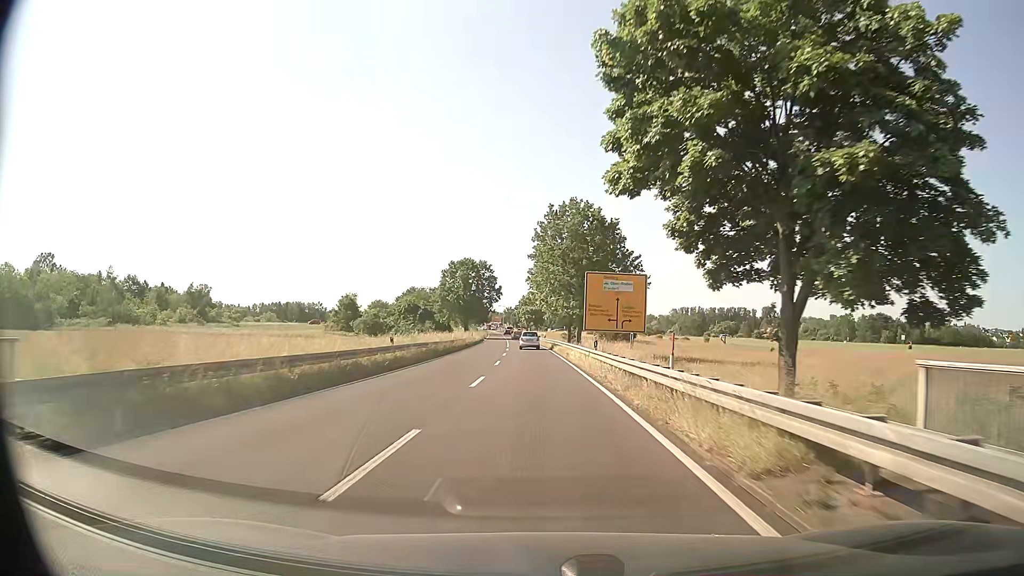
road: primary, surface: asphalt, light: Day
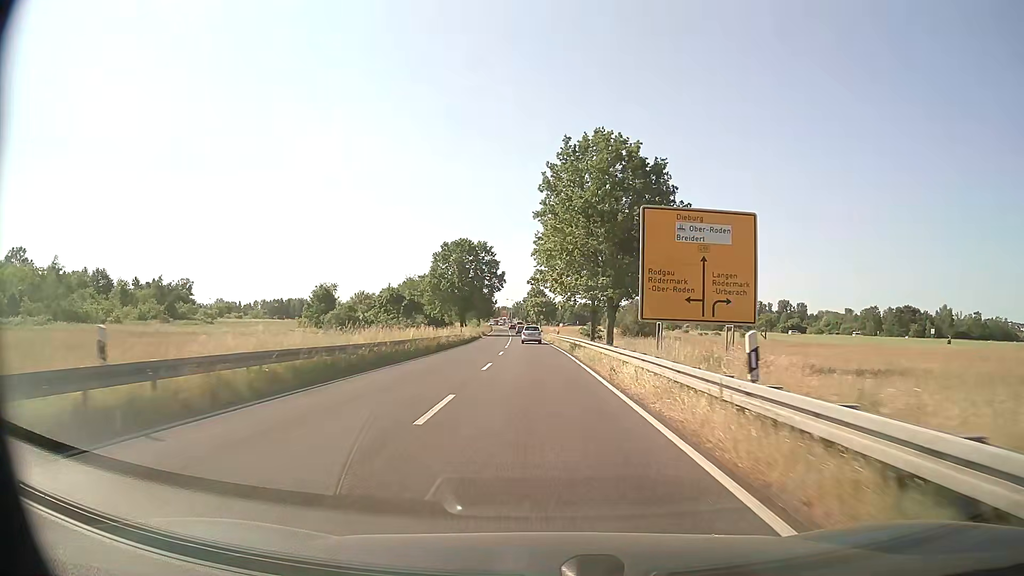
(-0.2, +20.0) m; -1°
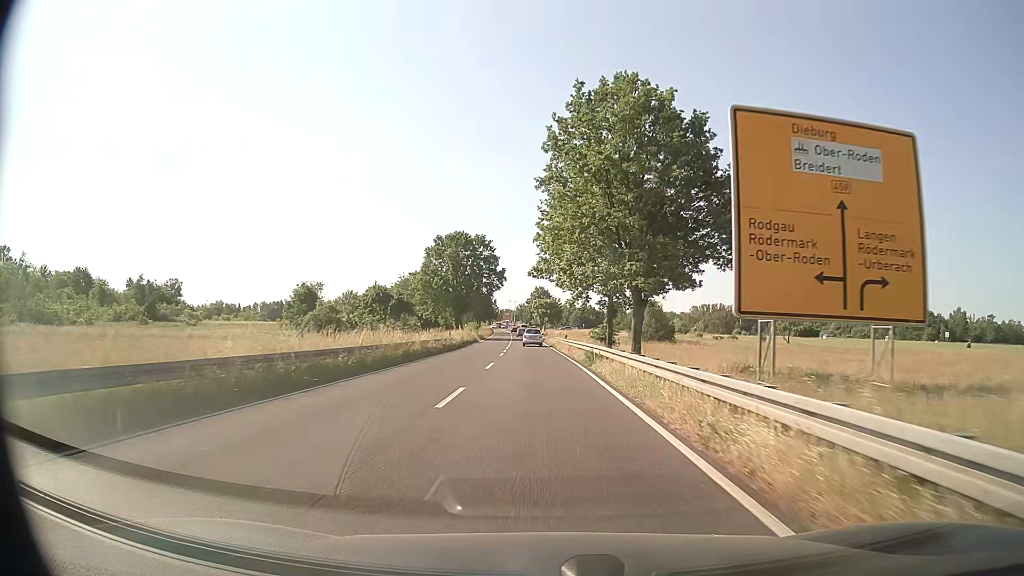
(0.0, +9.9) m; 0°
(0, +10) (0, +20) (0, +30) (-1, +40) (-1, +50) (-1, +60) (-2, +70) (-2, +80) (-3, +90) (-3, +100) m
